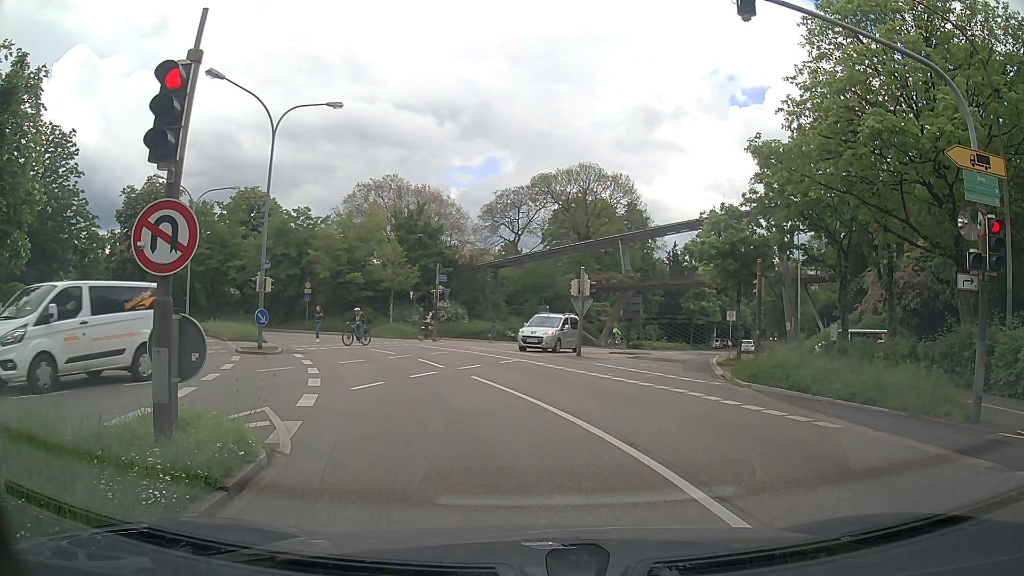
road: primary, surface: asphalt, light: Day
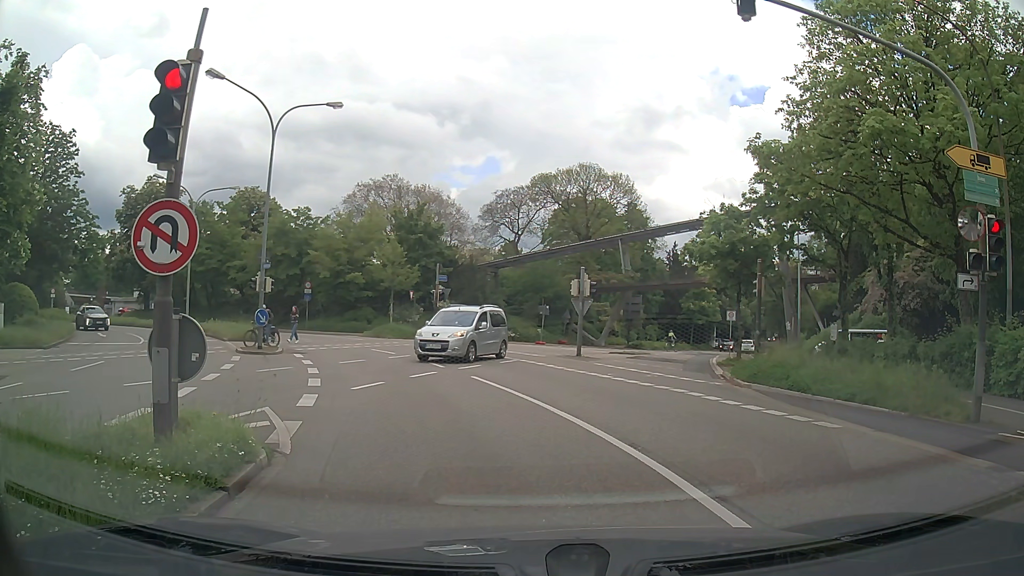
(0.0, 0.0) m; 0°
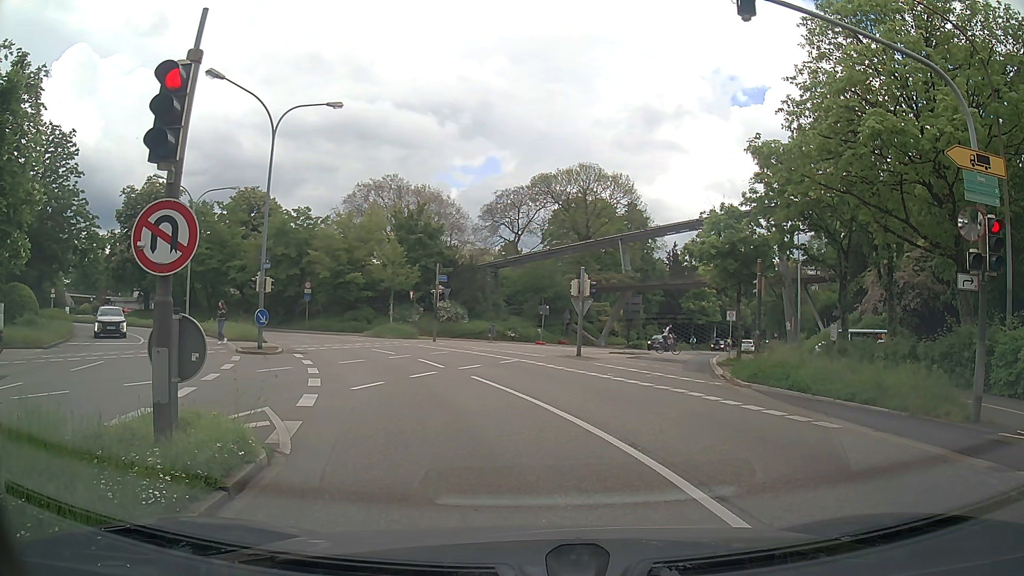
(0.0, 0.0) m; 0°
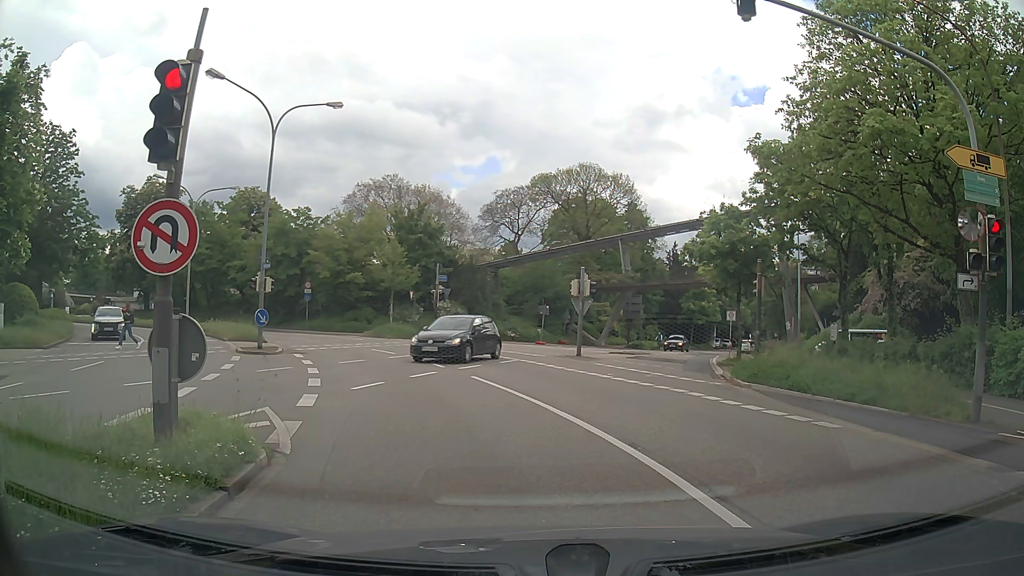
(0.0, 0.0) m; 0°
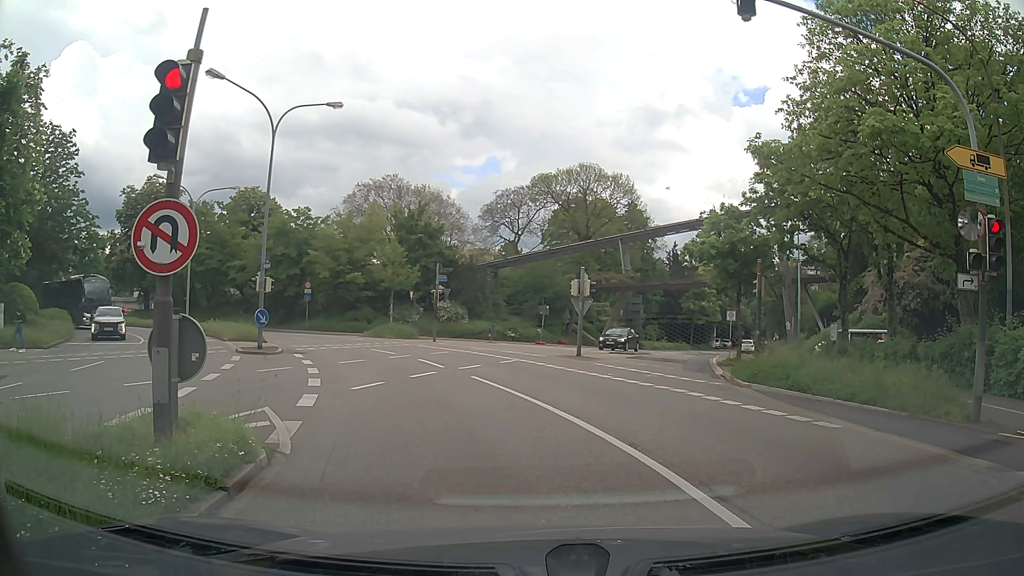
(0.0, 0.0) m; 0°
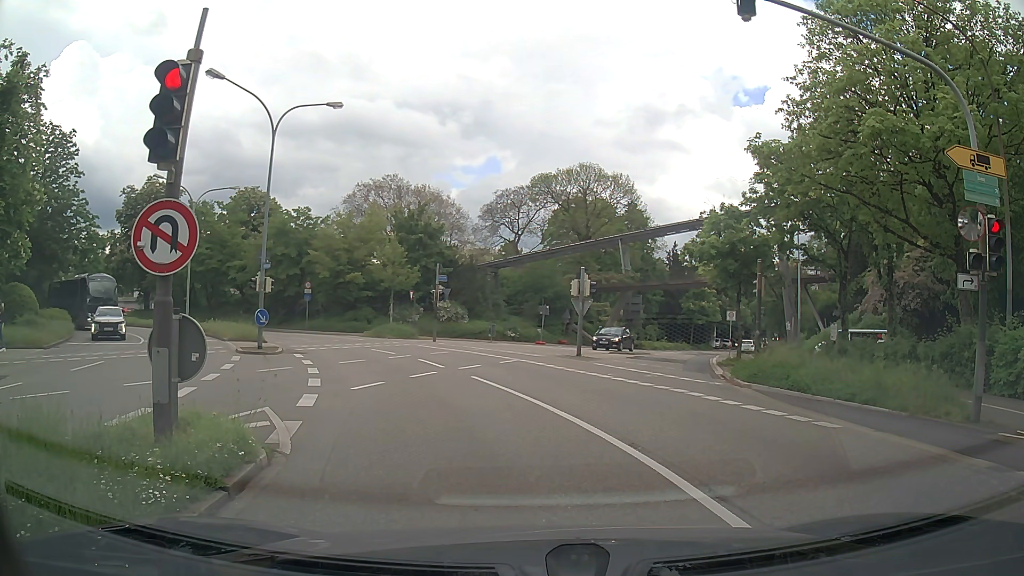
(0.0, 0.0) m; 0°
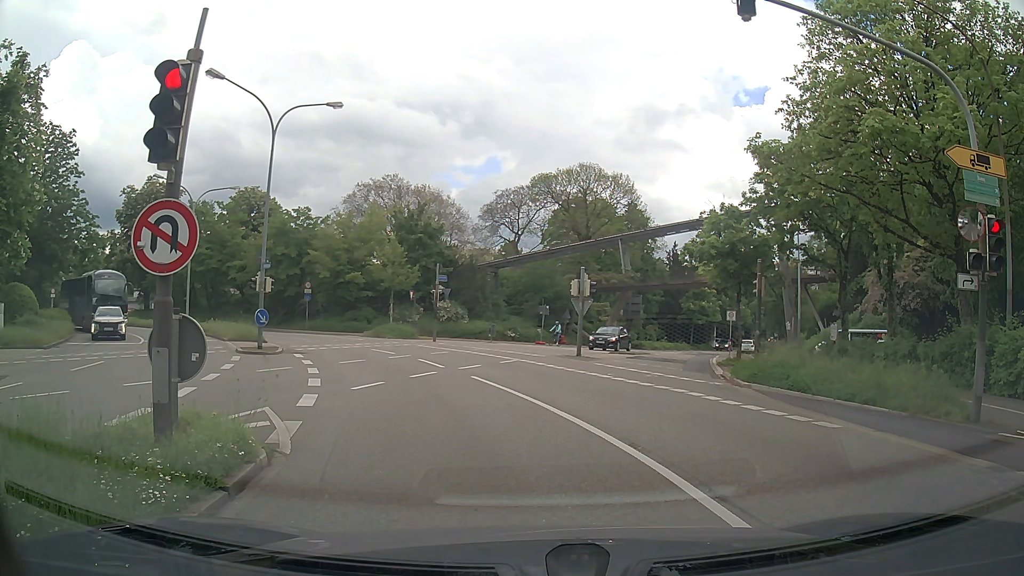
(0.0, 0.0) m; 0°
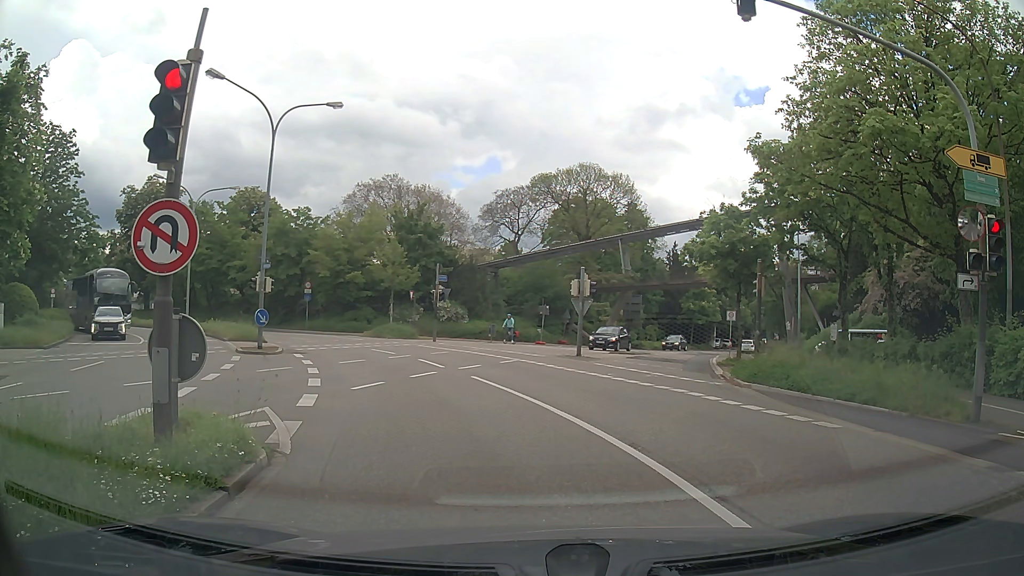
(0.0, 0.0) m; 0°
